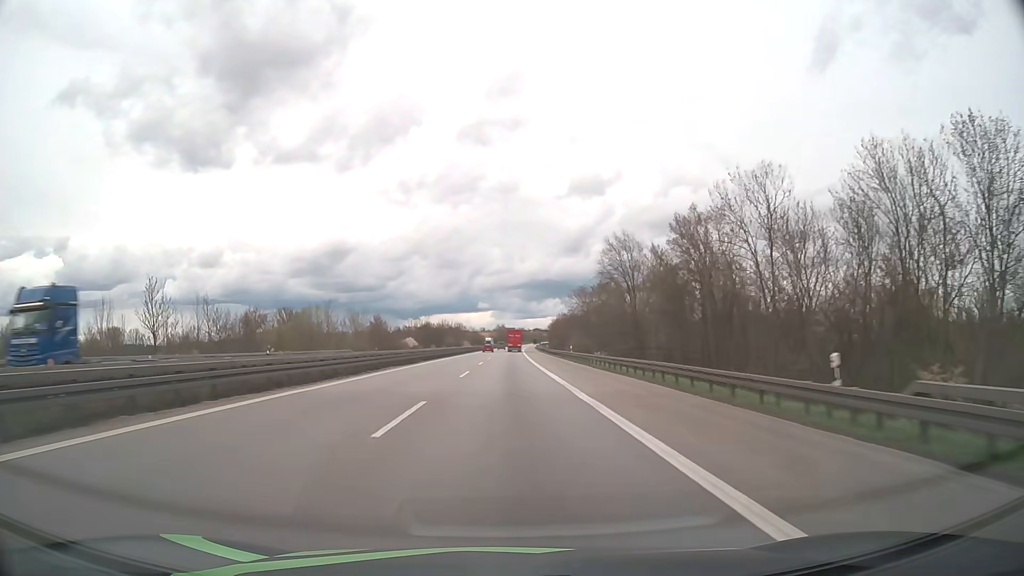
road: motorway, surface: asphalt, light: Day
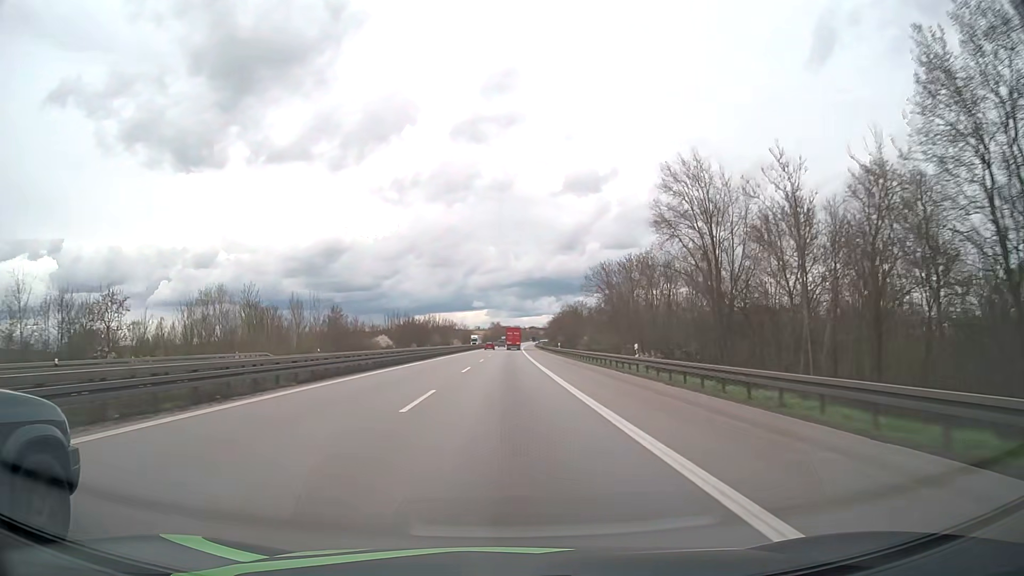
(+0.1, +33.1) m; 0°
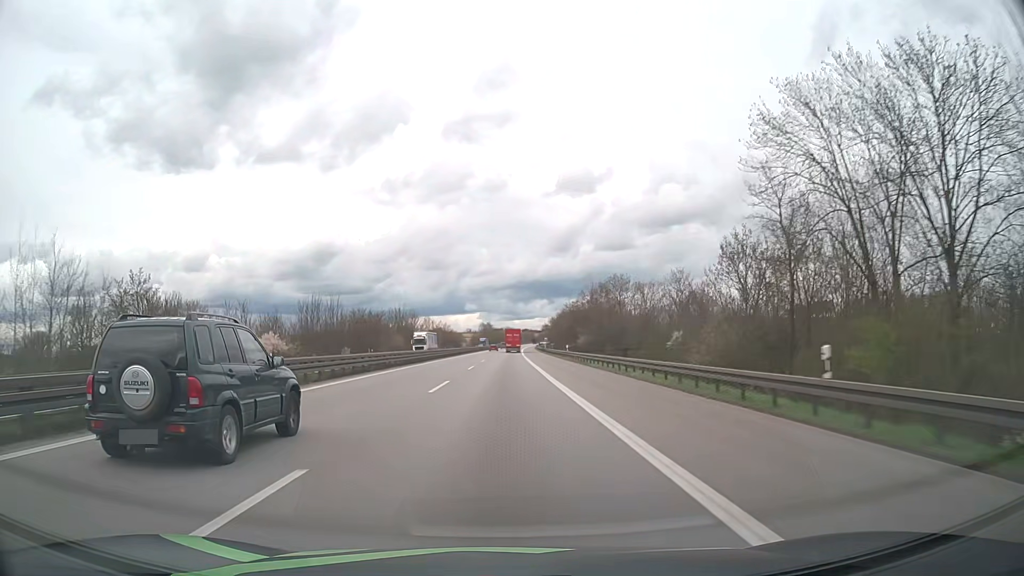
(+0.5, +66.5) m; +1°
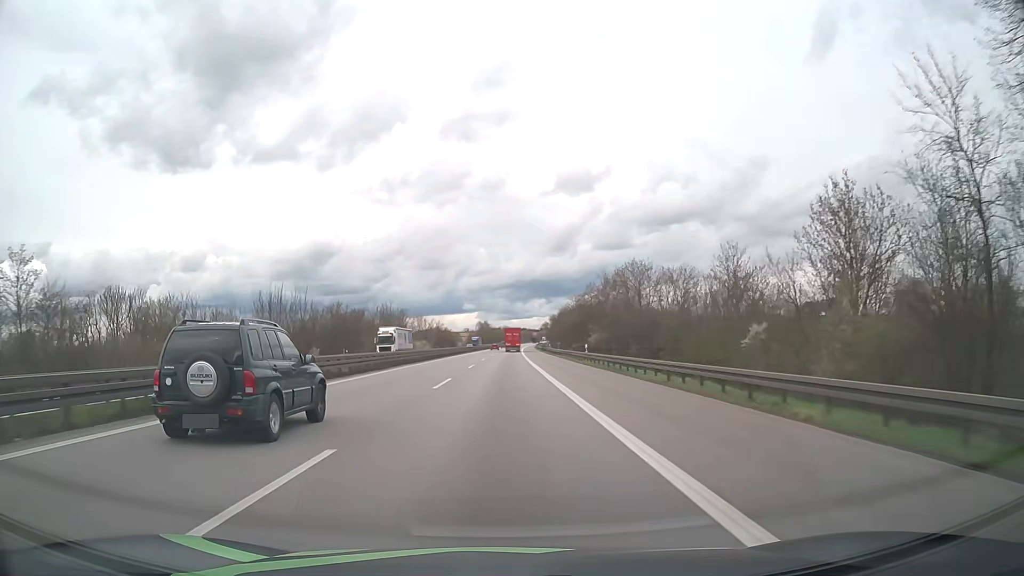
(0.0, +16.7) m; 0°
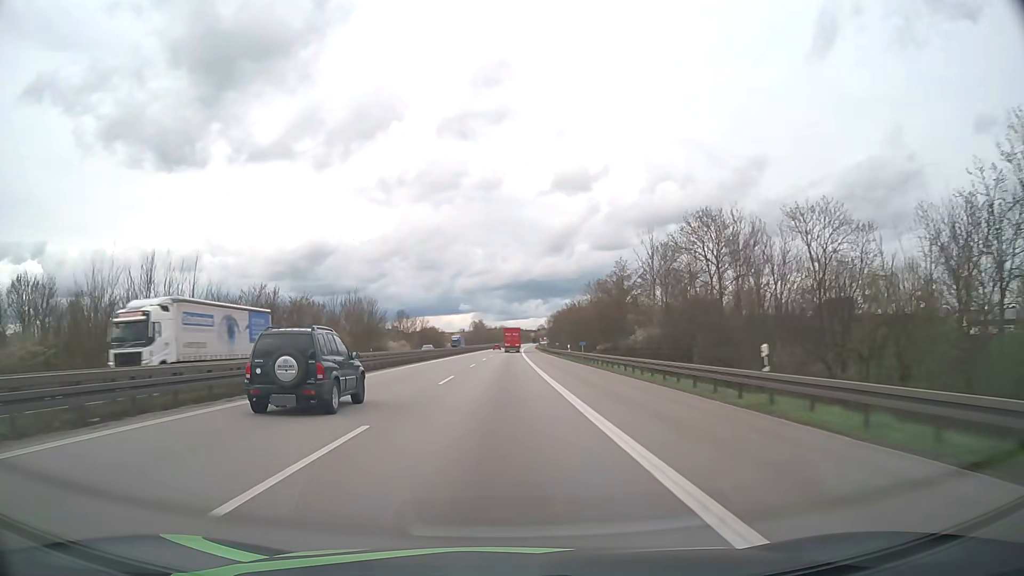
(+0.1, +33.8) m; 0°
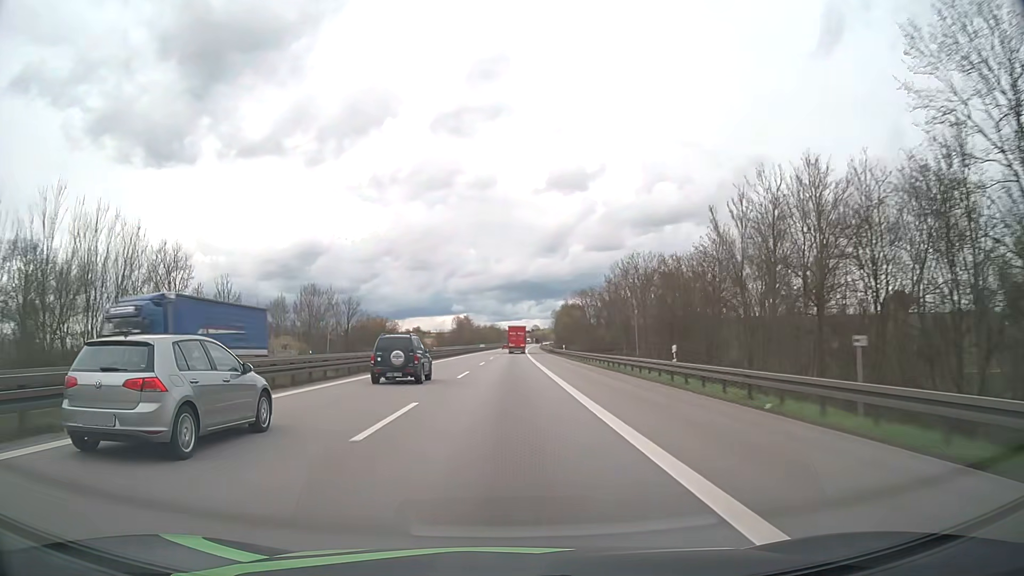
(+0.4, +86.6) m; +1°
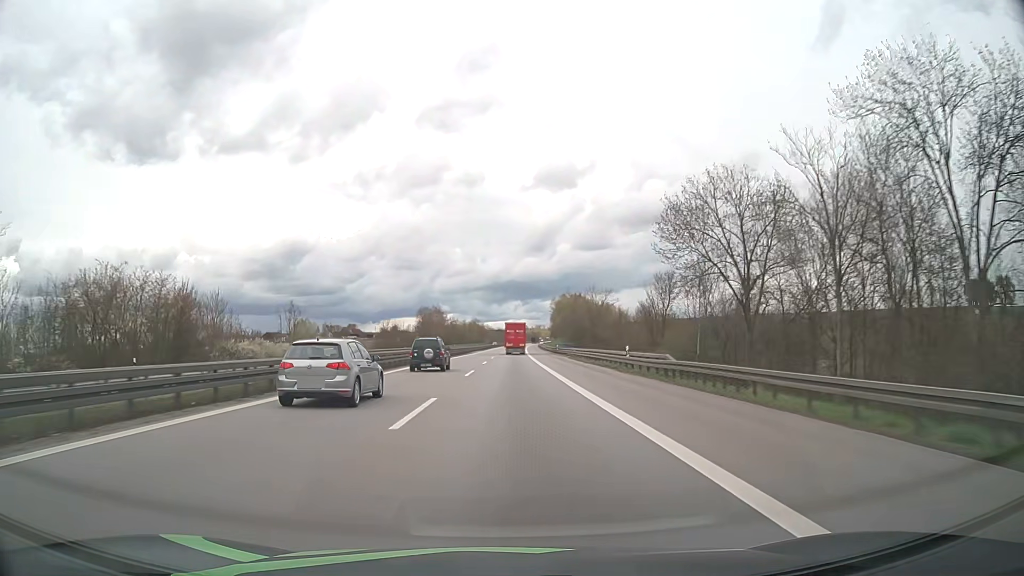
(+0.9, +89.5) m; +1°
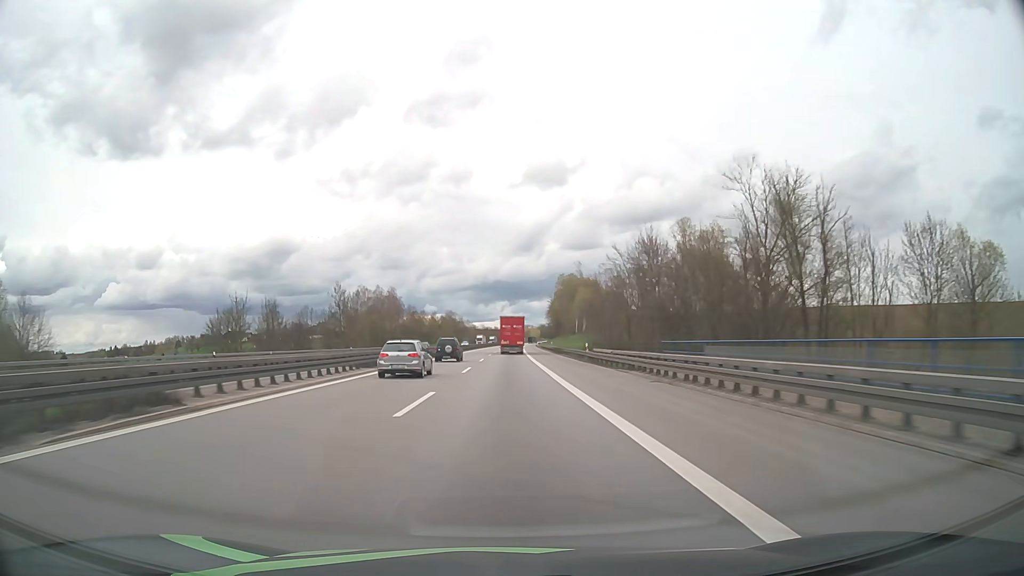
(+1.1, +89.0) m; +1°
(0, +10) (0, +20) (0, +30) (0, +40) (0, +50) (0, +60) (0, +70) (0, +80) (0, +90) (+1, +100) m
